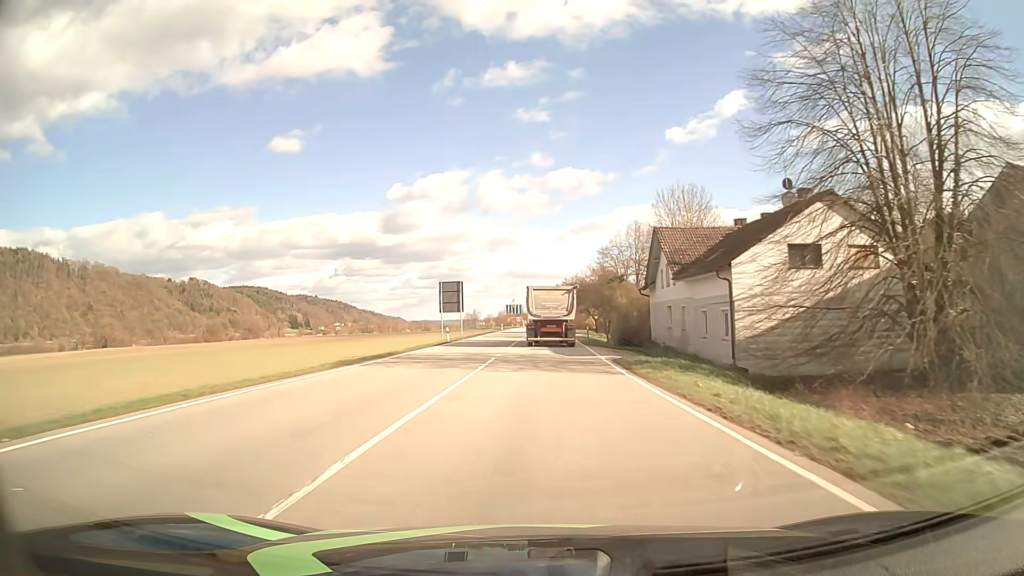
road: primary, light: Day
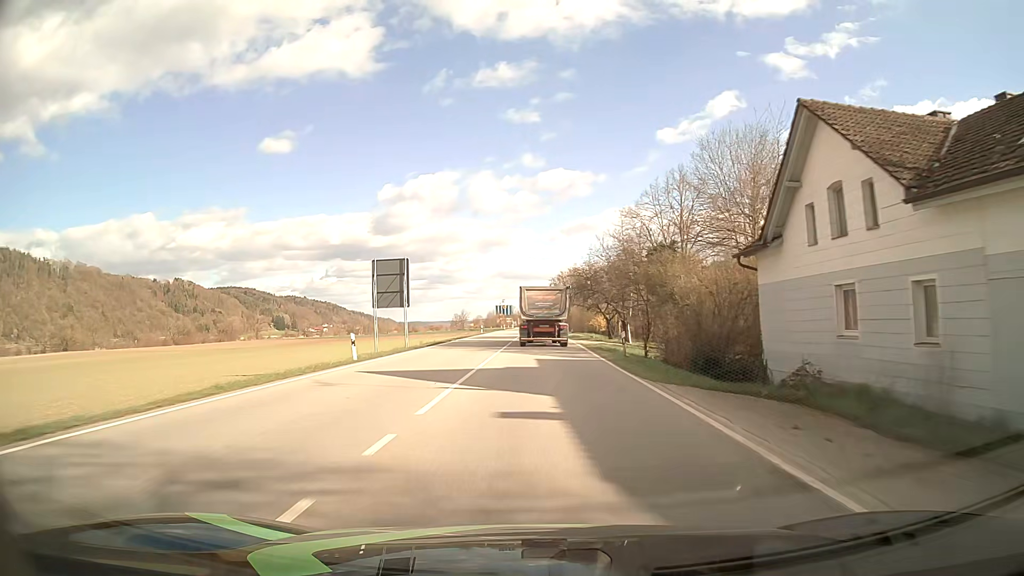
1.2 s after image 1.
(+0.2, +22.8) m; +1°
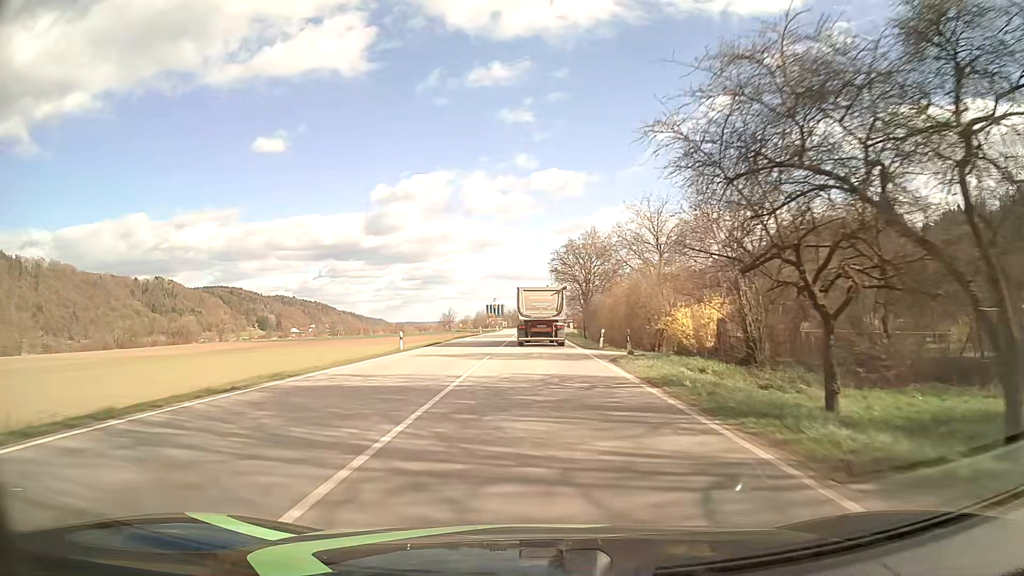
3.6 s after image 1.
(+0.2, +45.4) m; +1°
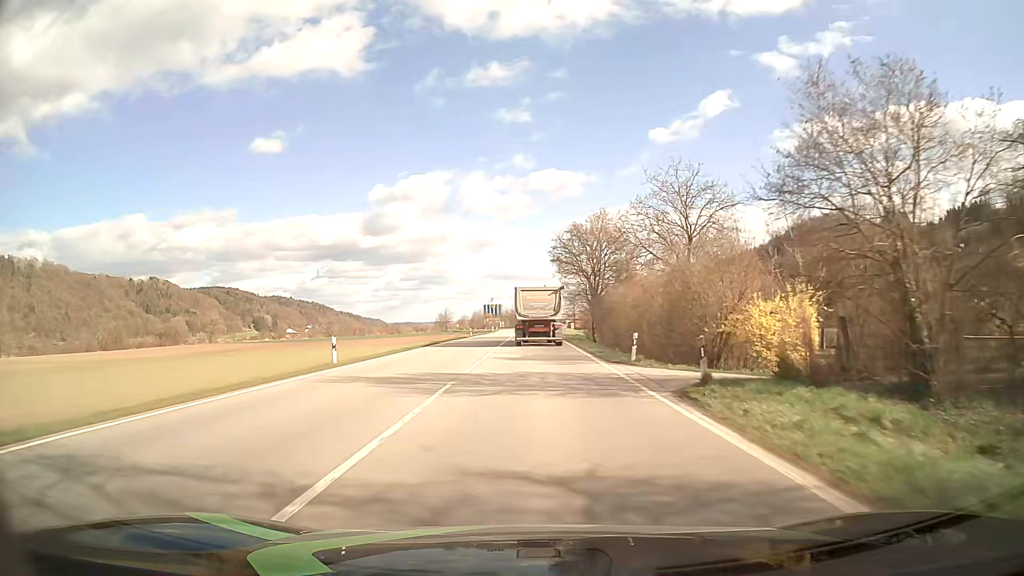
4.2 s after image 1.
(0.0, +11.3) m; 0°
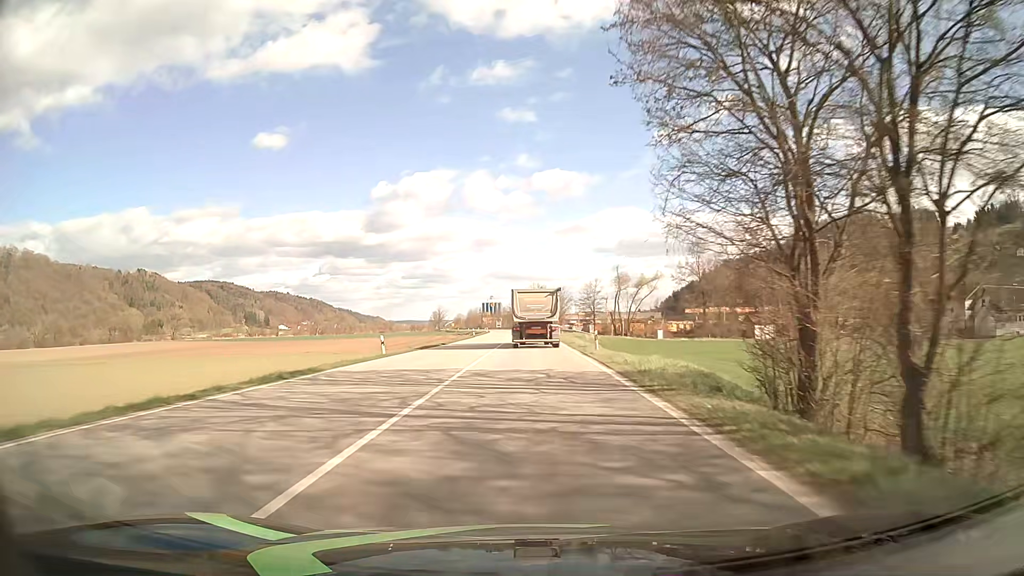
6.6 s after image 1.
(0.0, +45.4) m; 0°
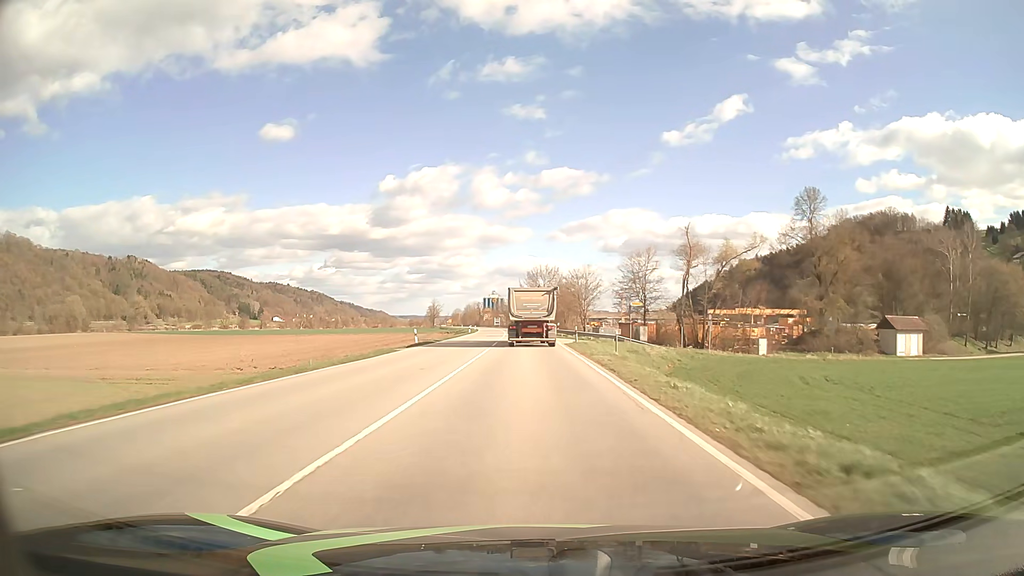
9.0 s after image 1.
(-0.1, +45.4) m; 0°
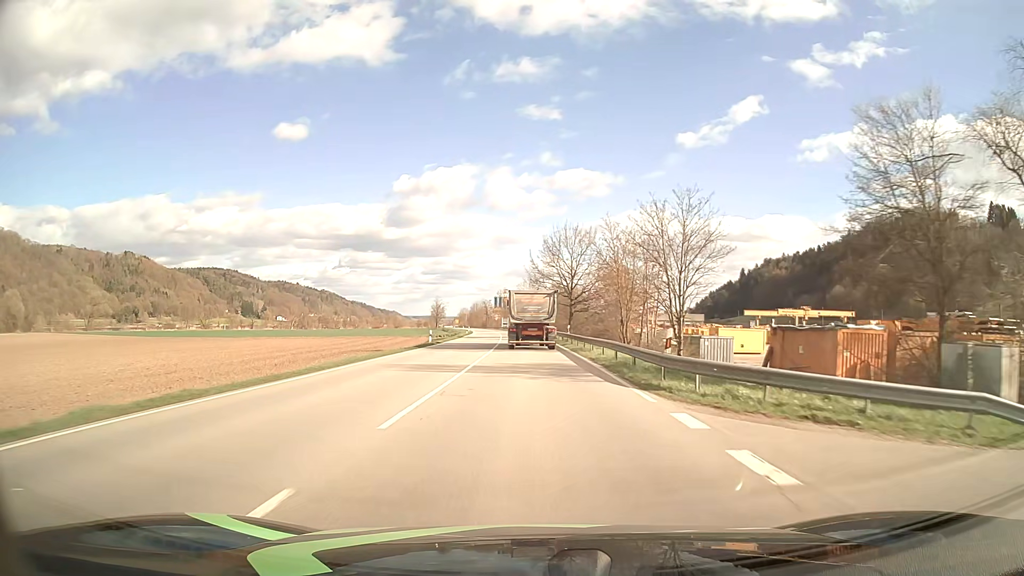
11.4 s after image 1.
(-0.4, +45.6) m; -1°
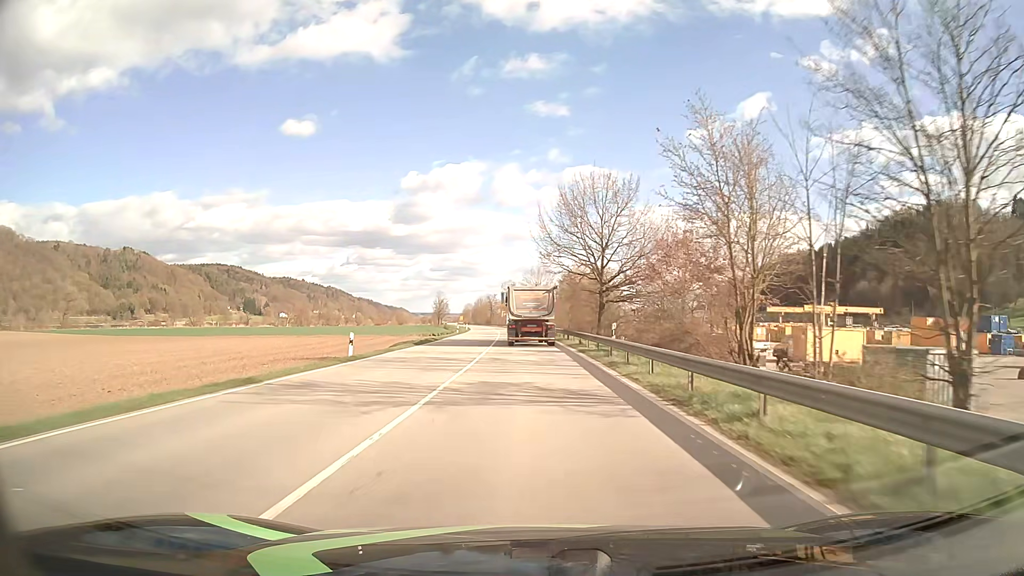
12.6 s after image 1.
(-0.1, +22.8) m; -1°
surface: asphalt
(0, +10) (0, +20) (0, +30) (-1, +40) (-1, +50) (-1, +60) (-2, +70) (-2, +80) (-3, +90) (-4, +100) m
